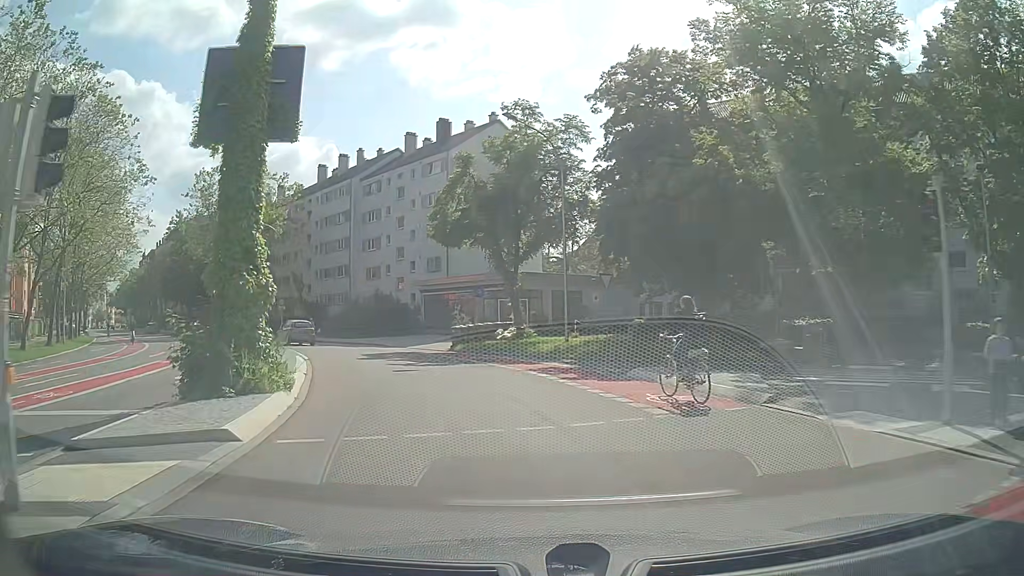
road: secondary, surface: asphalt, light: Day
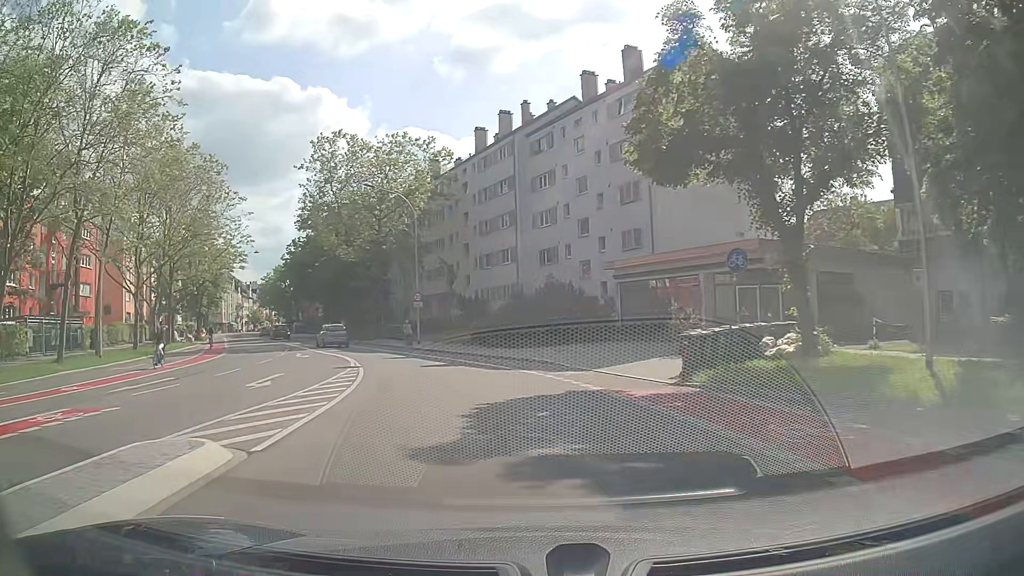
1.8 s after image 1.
(-2.5, +16.4) m; -17°
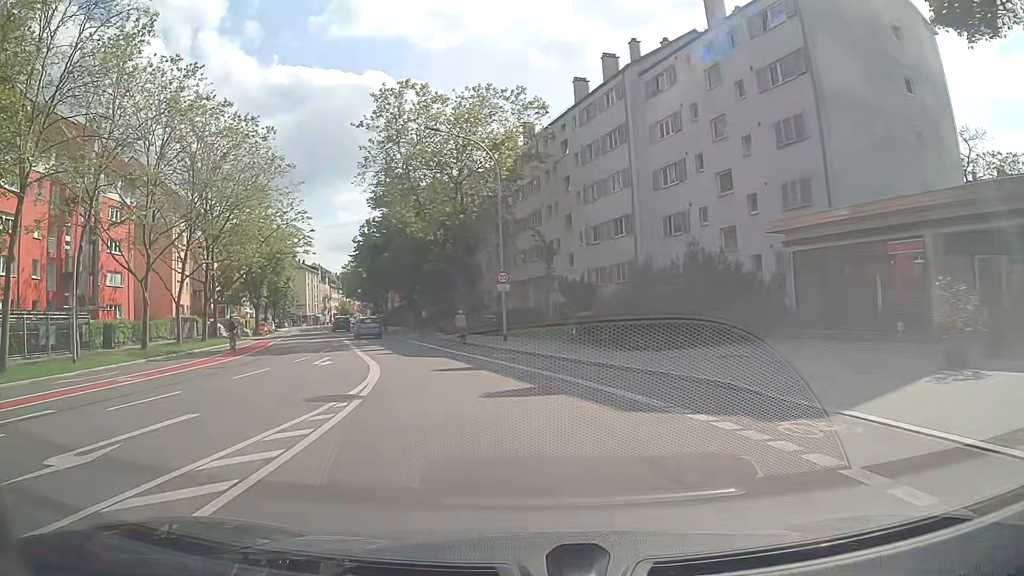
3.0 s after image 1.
(-0.8, +11.1) m; -9°
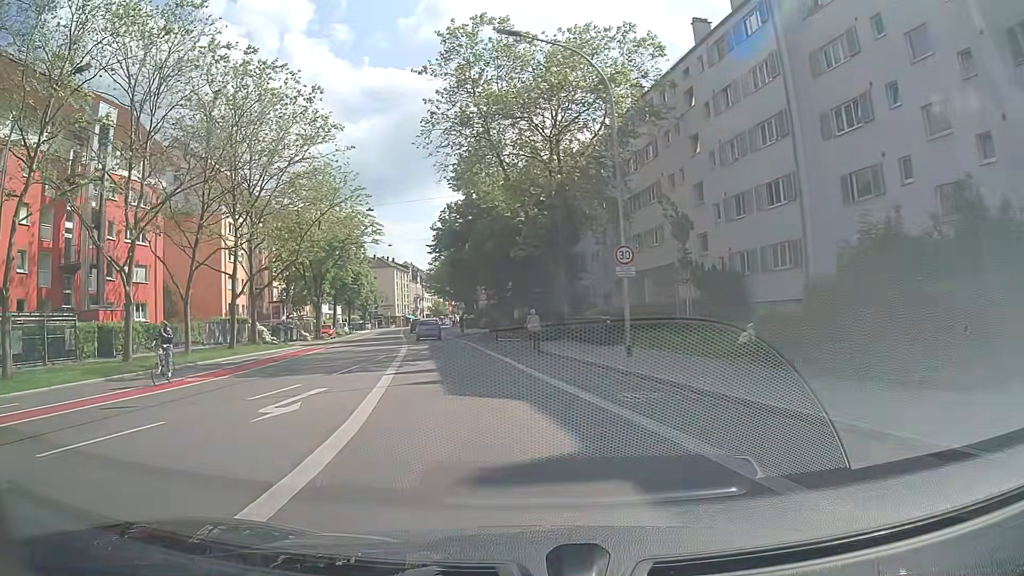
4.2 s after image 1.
(-0.7, +11.2) m; -9°
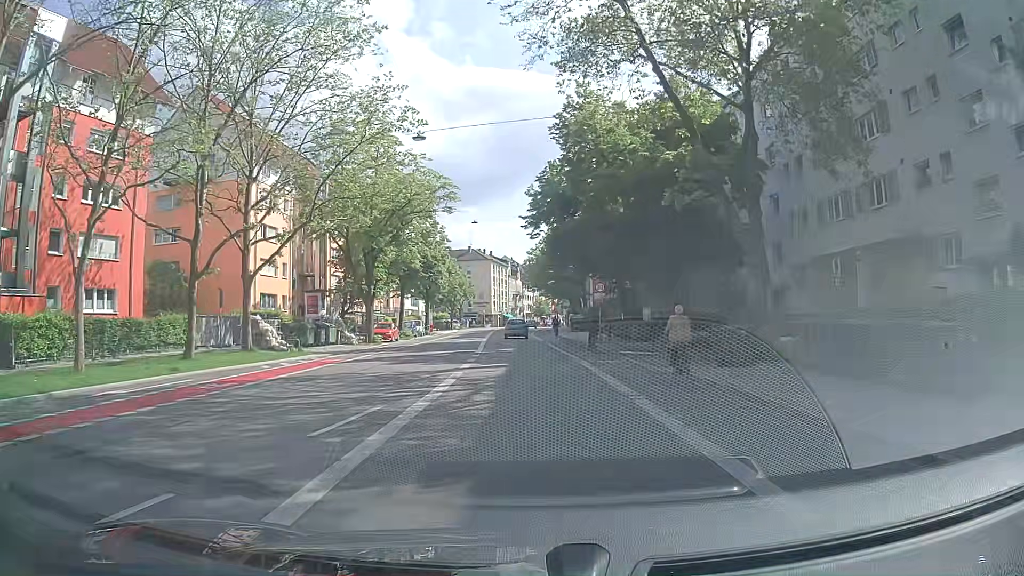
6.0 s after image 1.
(-1.4, +16.8) m; -8°
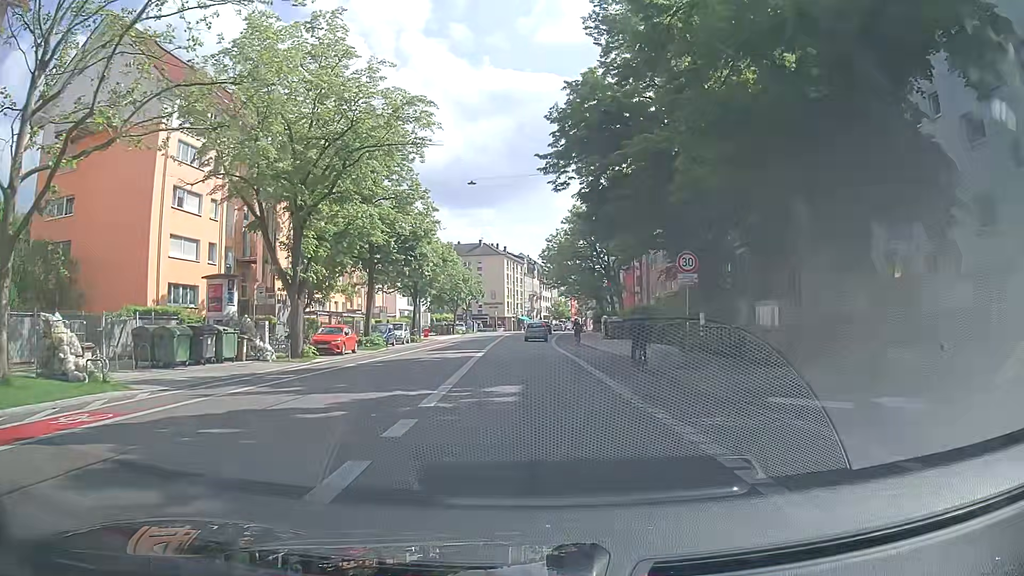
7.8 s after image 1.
(-0.3, +17.3) m; -2°
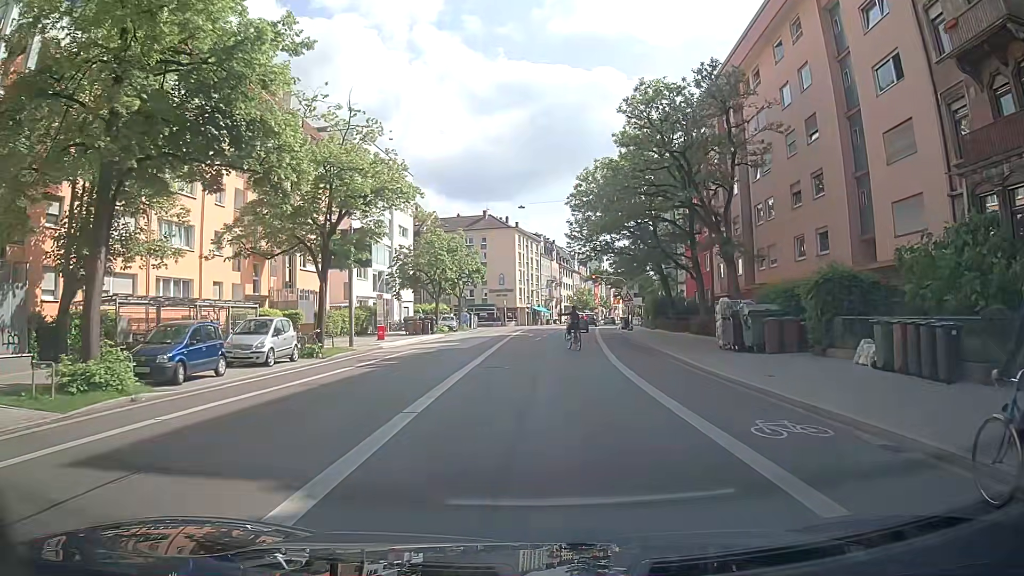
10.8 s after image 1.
(-0.4, +28.5) m; -2°
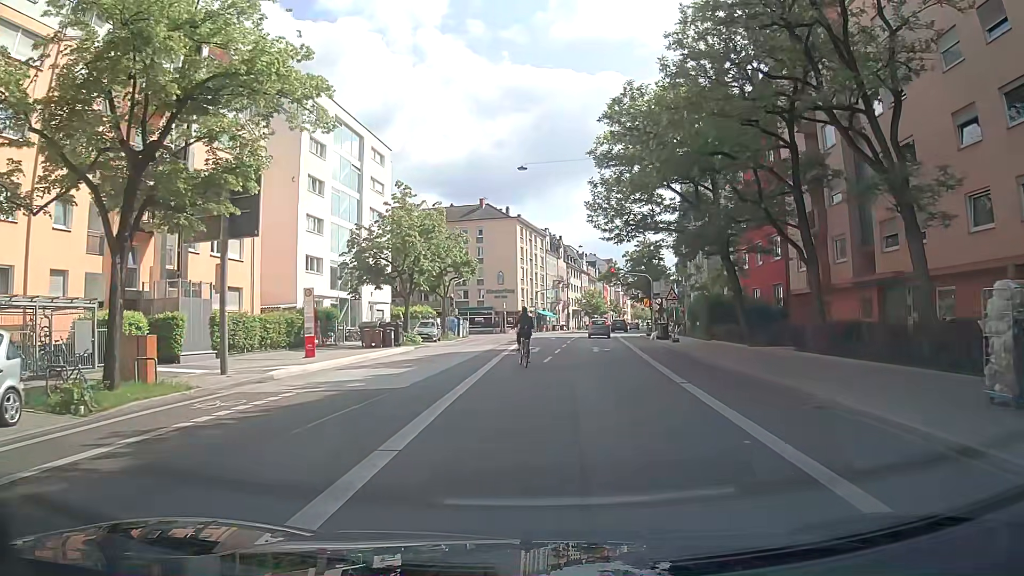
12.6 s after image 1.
(+0.1, +14.8) m; 0°
